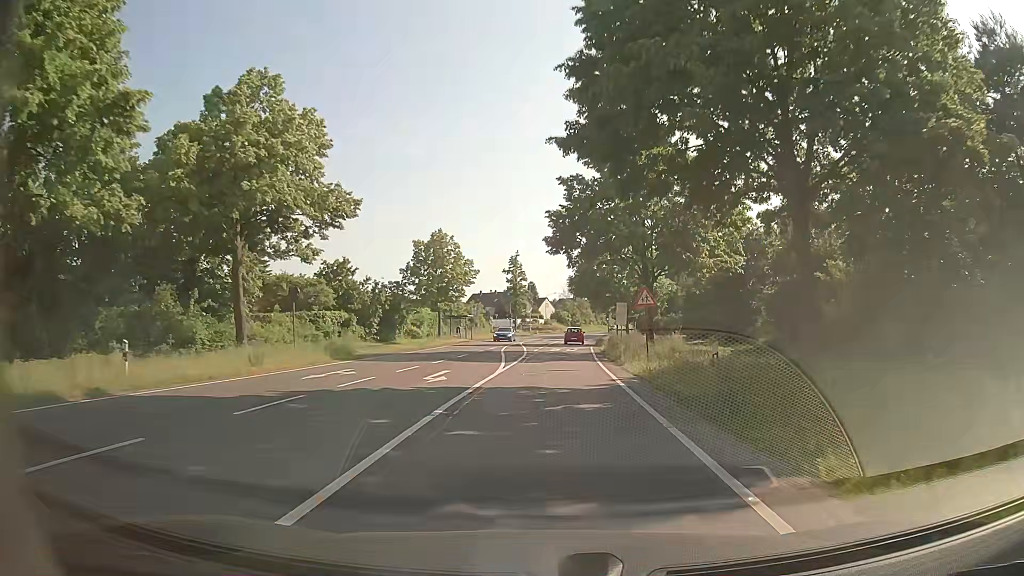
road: secondary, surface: asphalt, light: Day
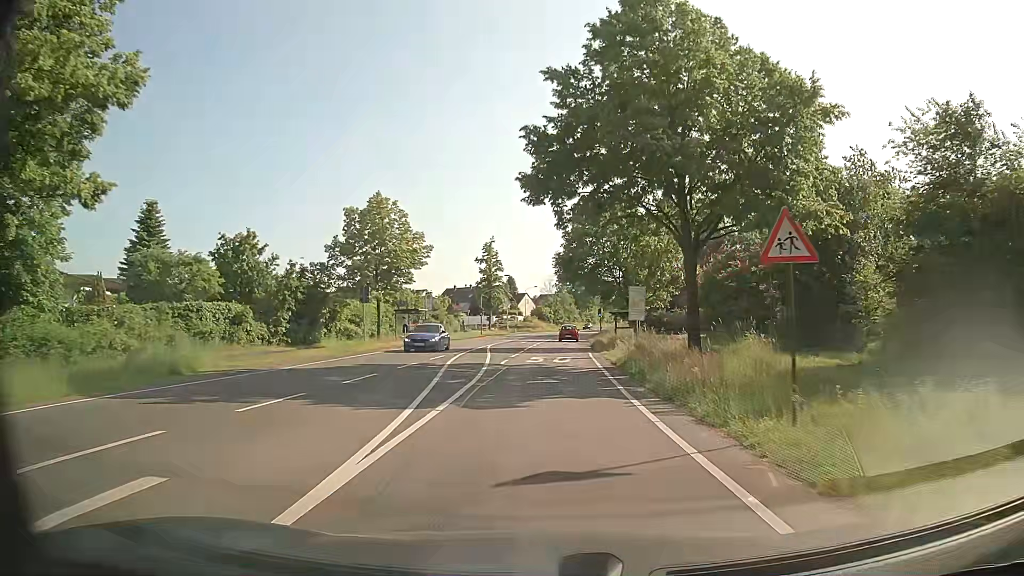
(+0.2, +15.9) m; +1°
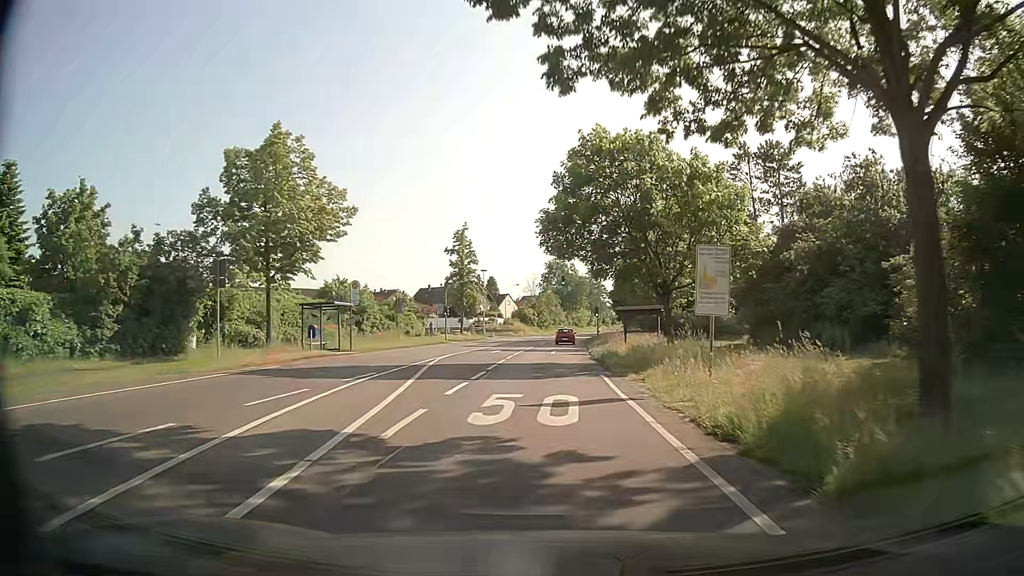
(+0.2, +16.0) m; +1°
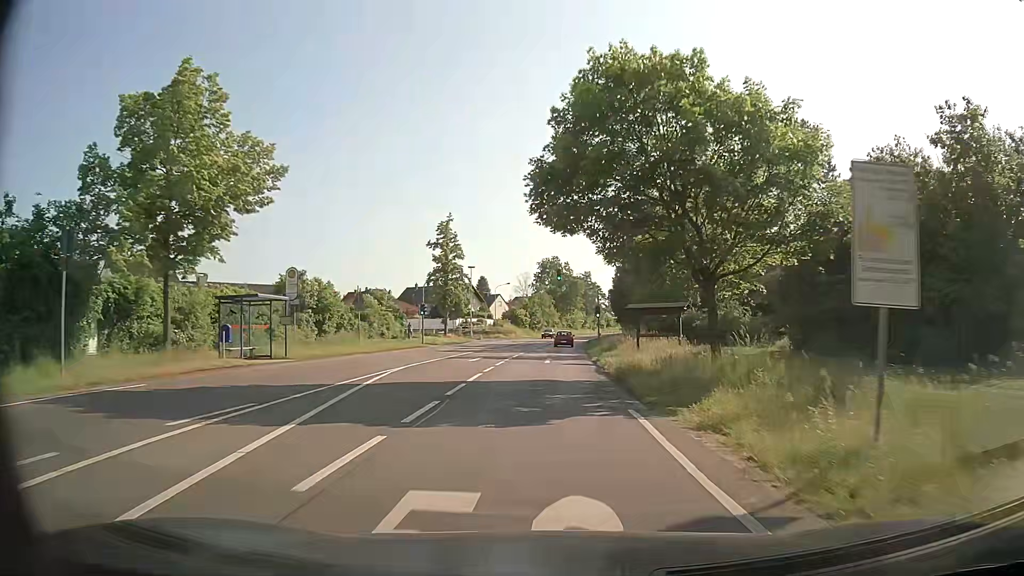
(+0.1, +8.0) m; +1°
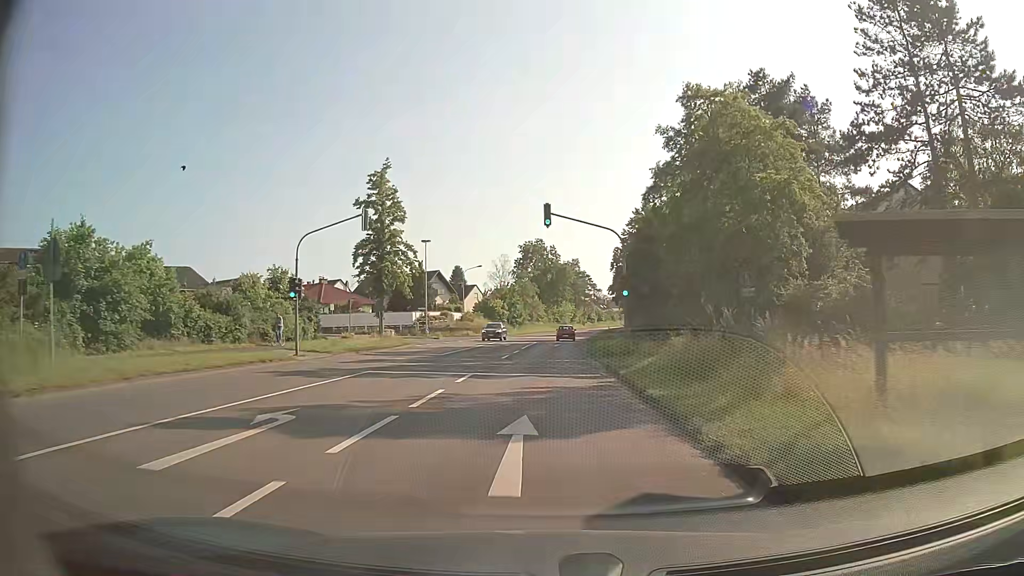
(+0.2, +24.1) m; +1°
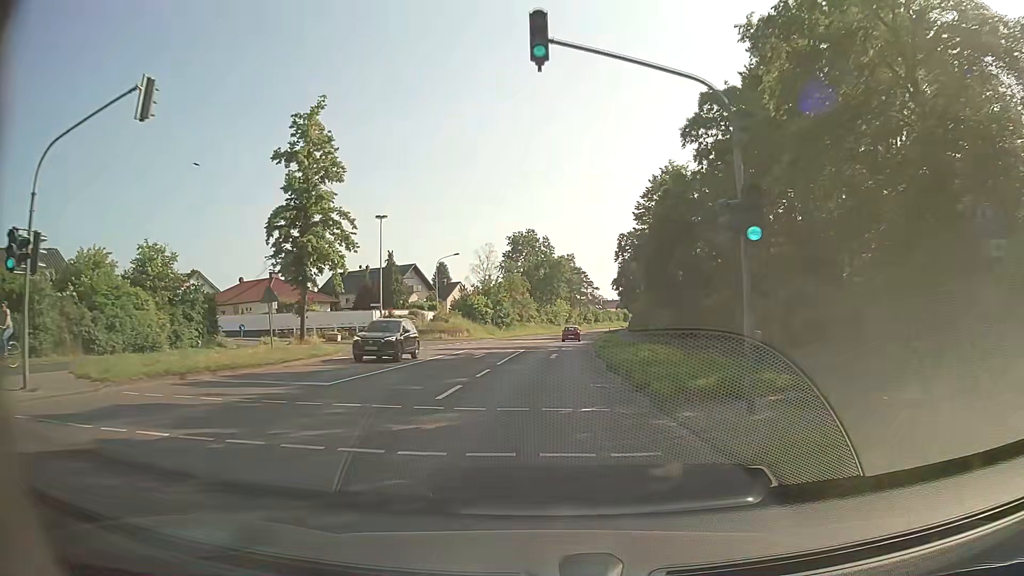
(0.0, +16.1) m; 0°
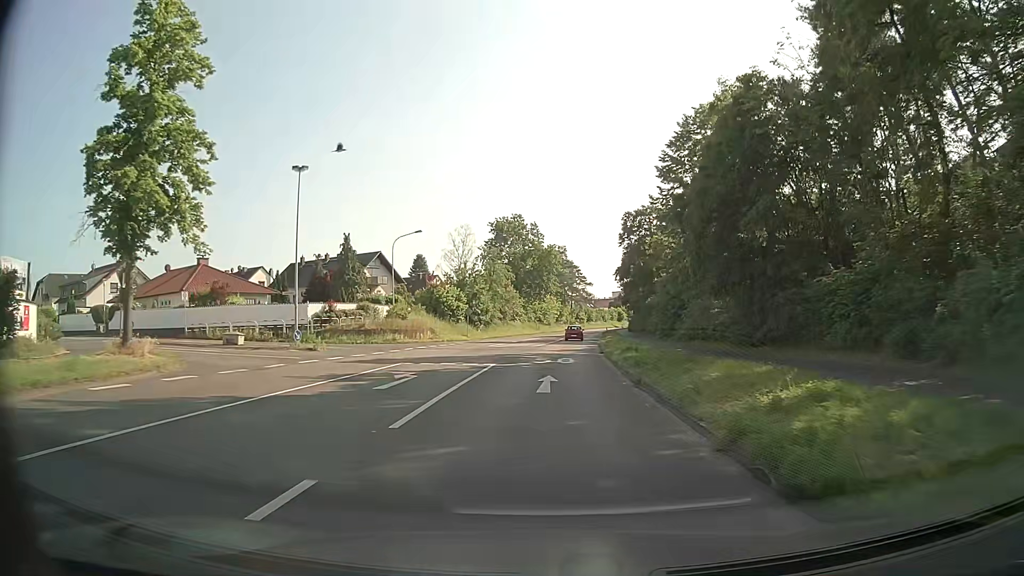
(+0.1, +16.2) m; +1°
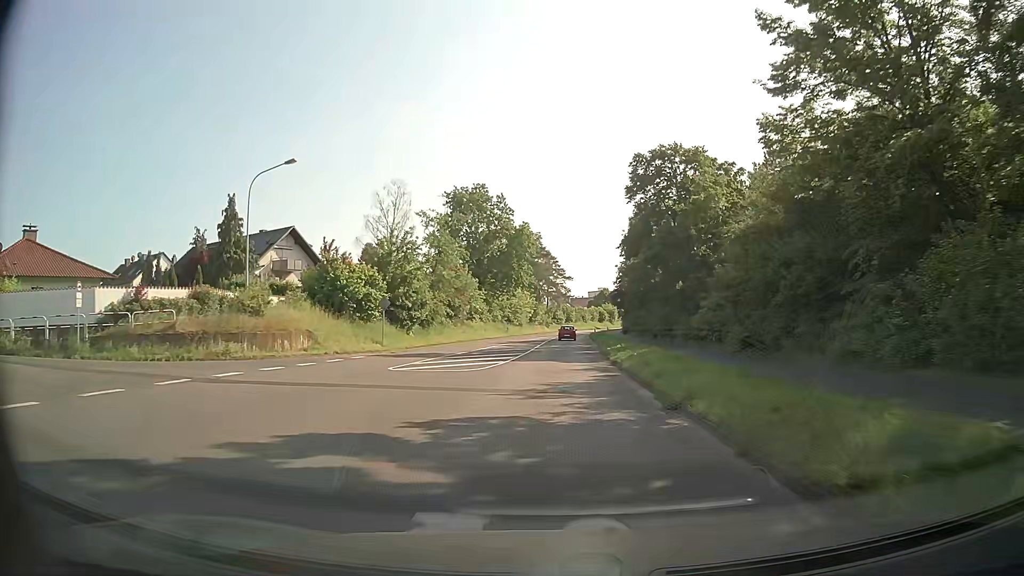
(+0.5, +24.3) m; +3°
(0, +10) (0, +20) (+1, +30) (+1, +40) (+1, +50) (+2, +60) (+2, +70) (+3, +80) (+4, +90) (+5, +100) m
